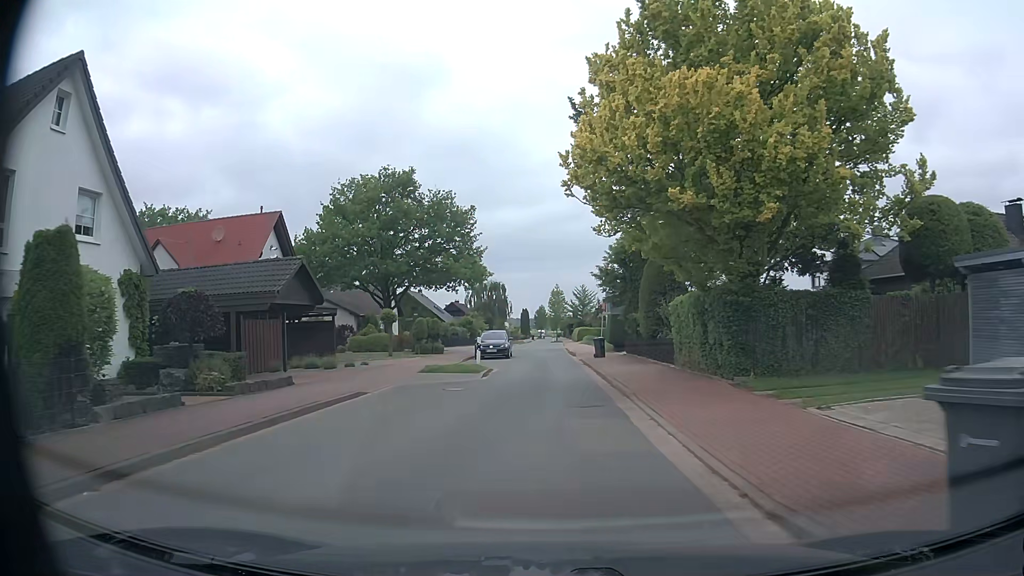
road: residential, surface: asphalt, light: Day
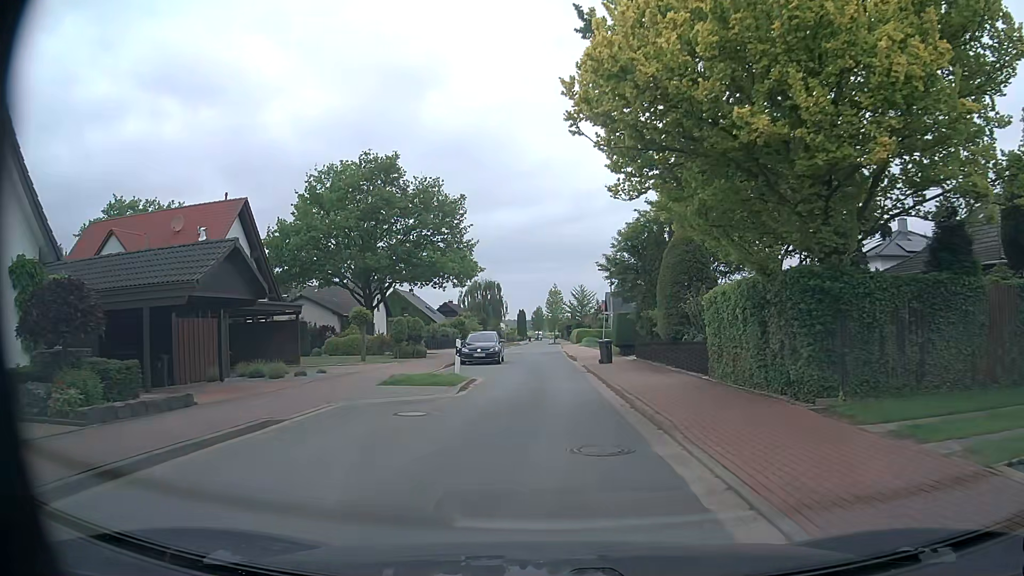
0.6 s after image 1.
(0.0, +4.8) m; 0°
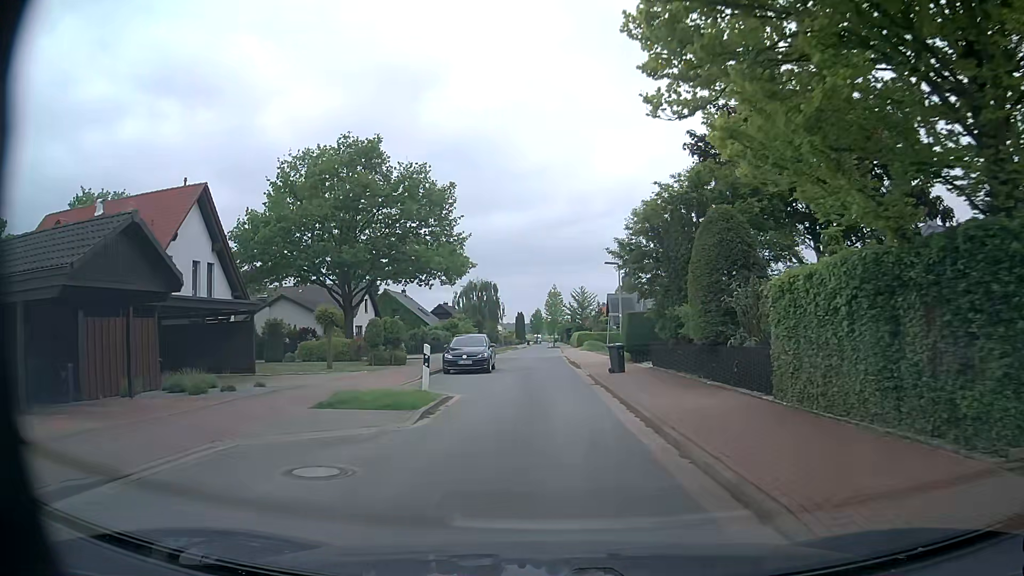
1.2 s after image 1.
(0.0, +4.8) m; 0°
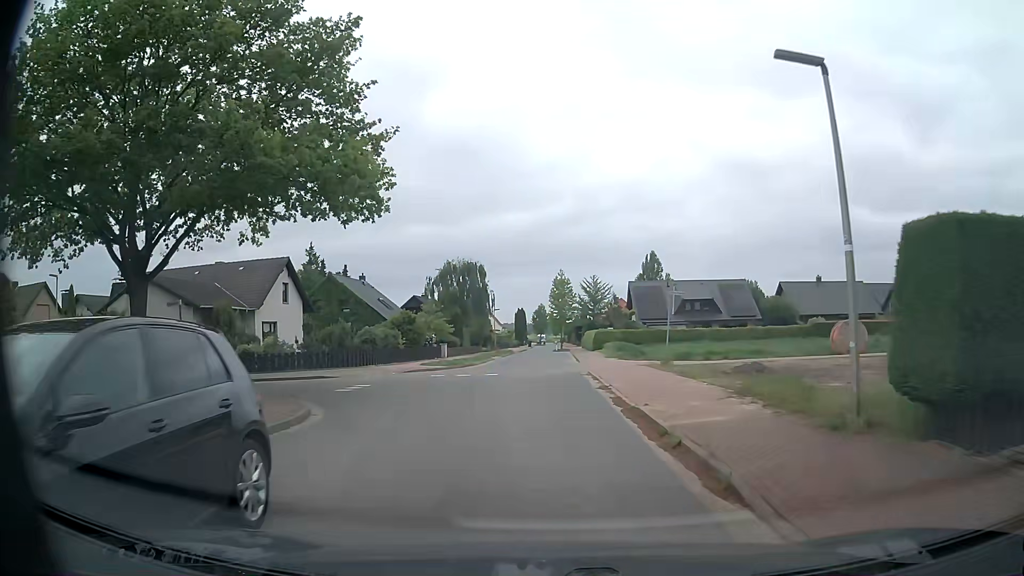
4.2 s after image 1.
(-0.2, +23.5) m; 0°
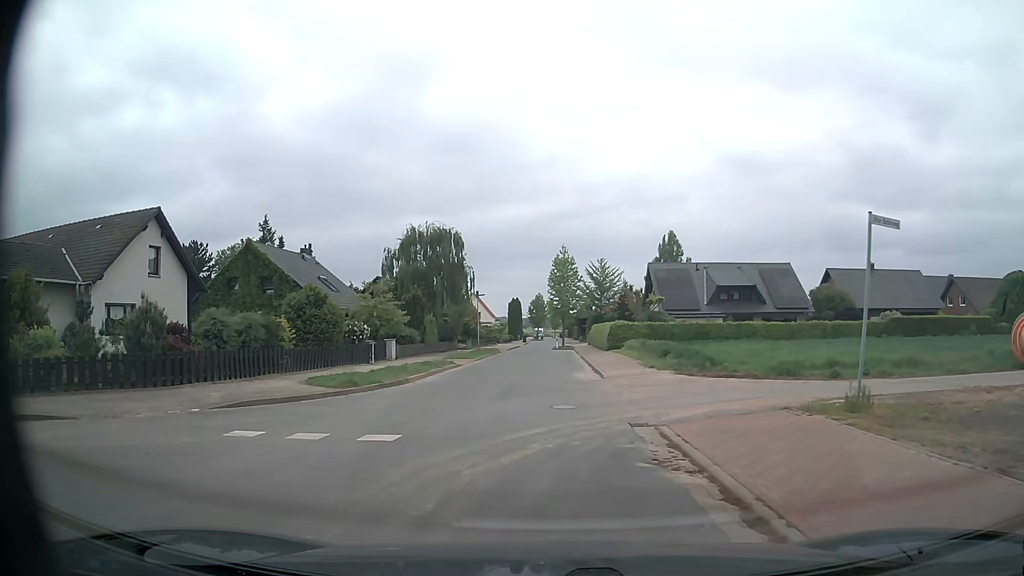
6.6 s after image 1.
(-0.2, +17.1) m; 0°
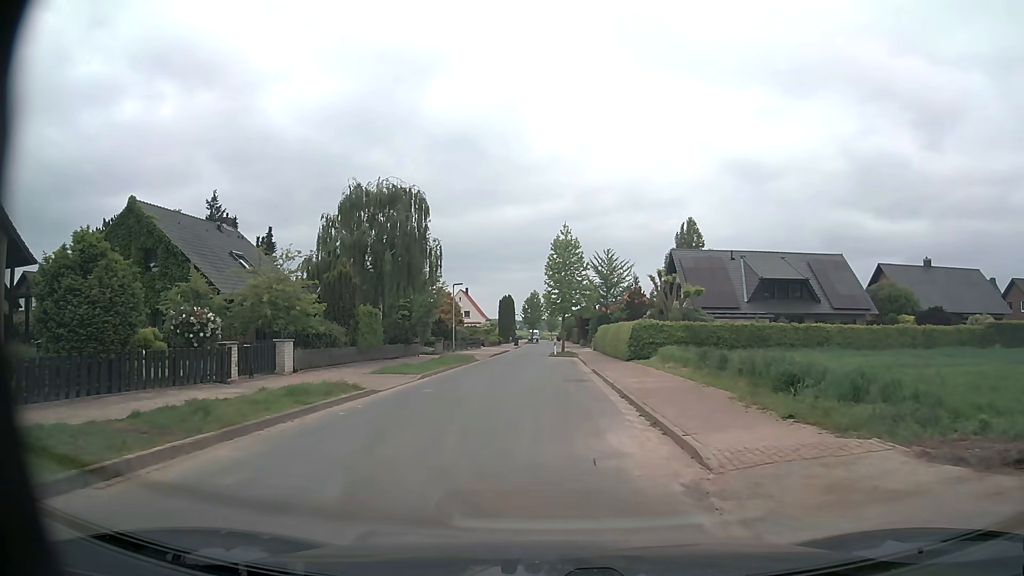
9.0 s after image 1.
(-0.1, +14.1) m; 0°
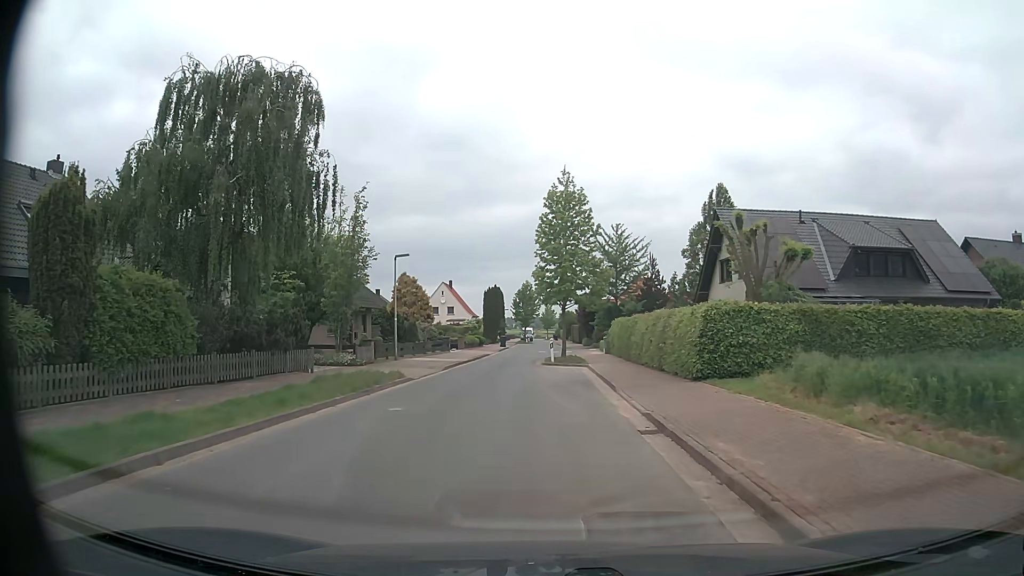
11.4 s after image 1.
(+0.1, +16.8) m; 0°
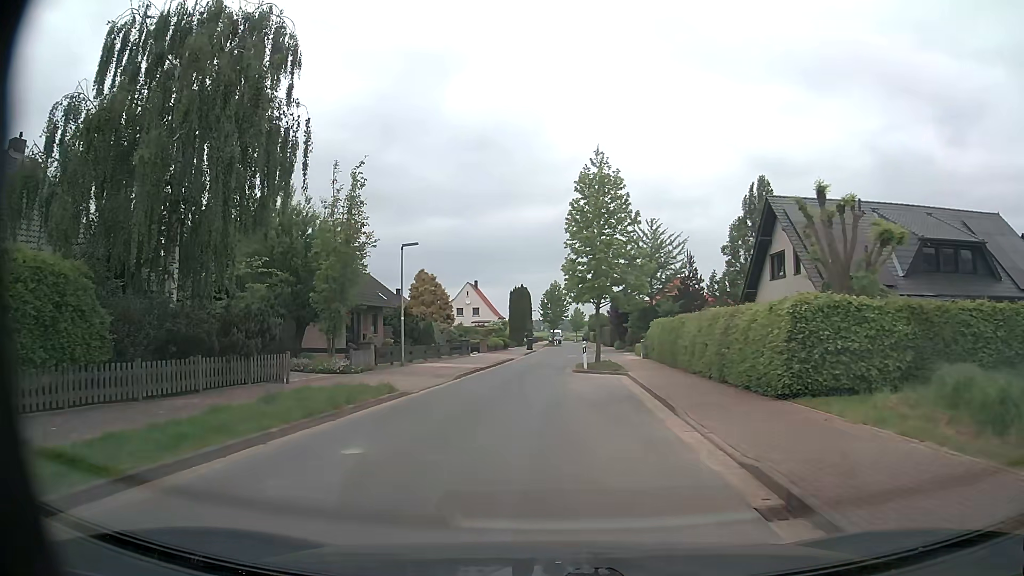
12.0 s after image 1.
(-0.1, +4.4) m; -2°
(-1, +10) (-1, +20) (-1, +30) (+1, +40) (+2, +50) (+3, +60) (+3, +70) (+3, +80) (+3, +90) (+3, +100) m
